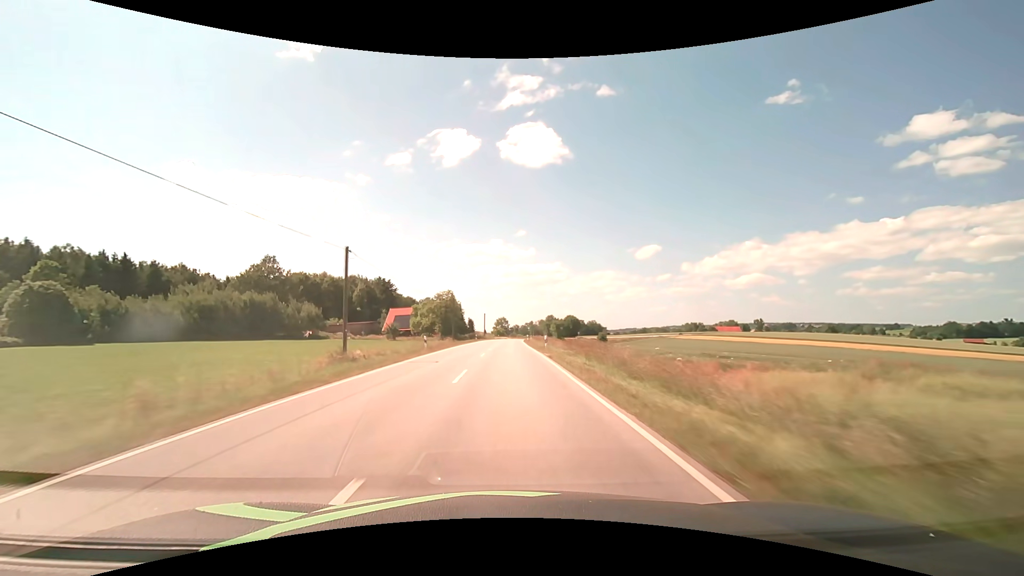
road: secondary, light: Day
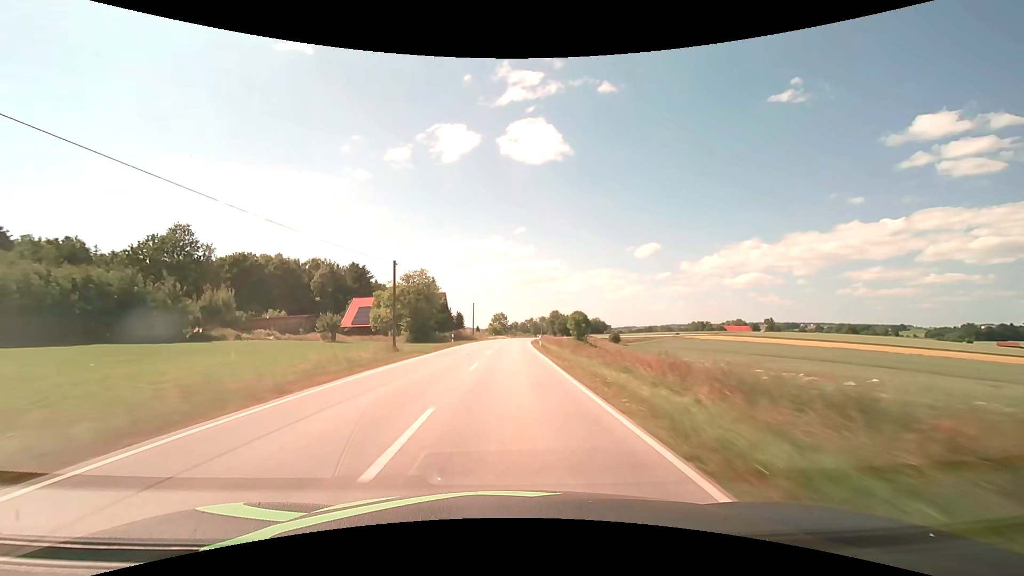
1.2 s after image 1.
(0.0, +31.8) m; 0°
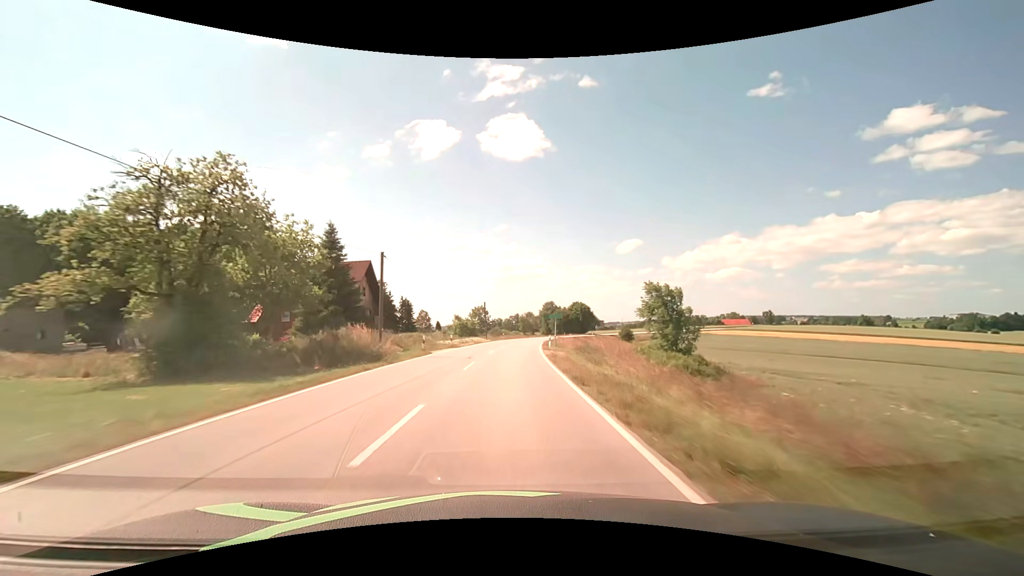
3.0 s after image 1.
(+0.7, +47.7) m; +2°
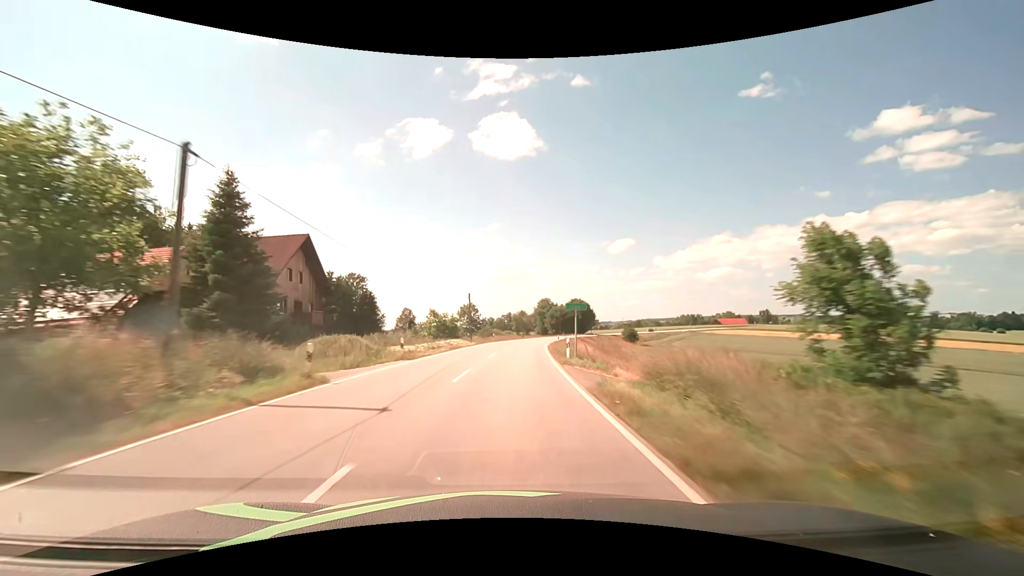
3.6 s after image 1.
(+0.1, +15.9) m; +1°
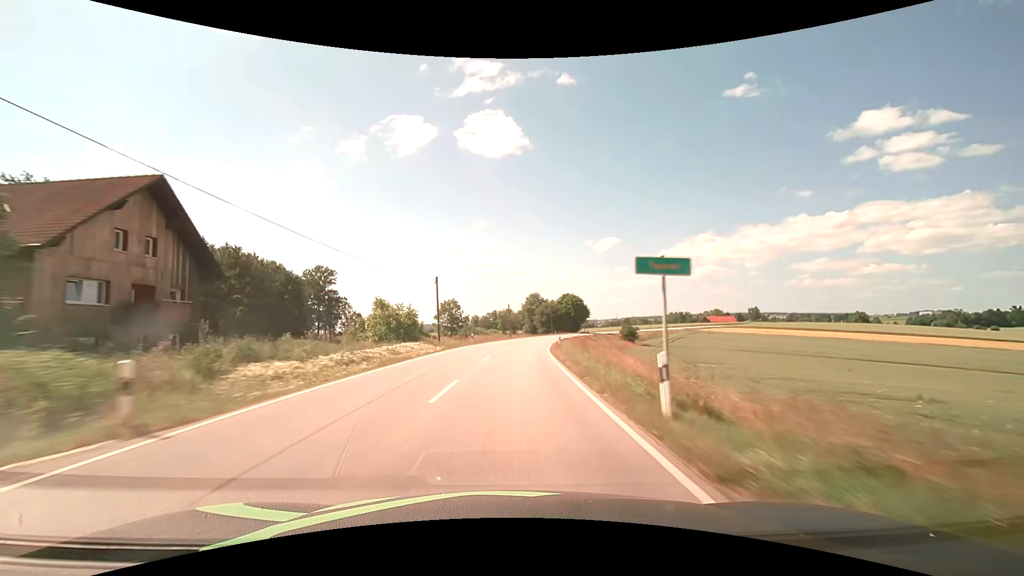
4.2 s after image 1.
(+0.2, +15.9) m; +2°
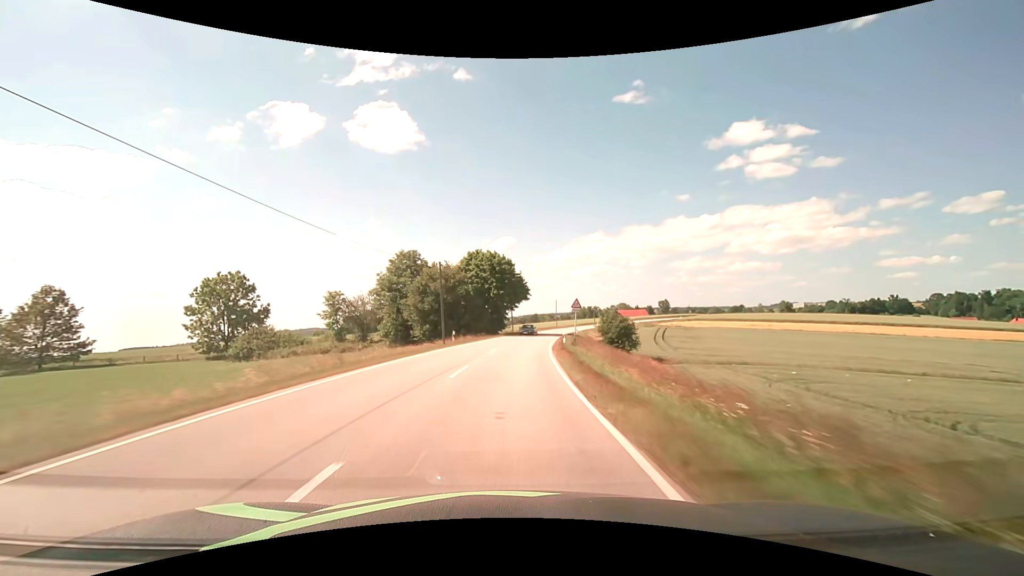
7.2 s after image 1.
(+7.4, +79.0) m; +11°
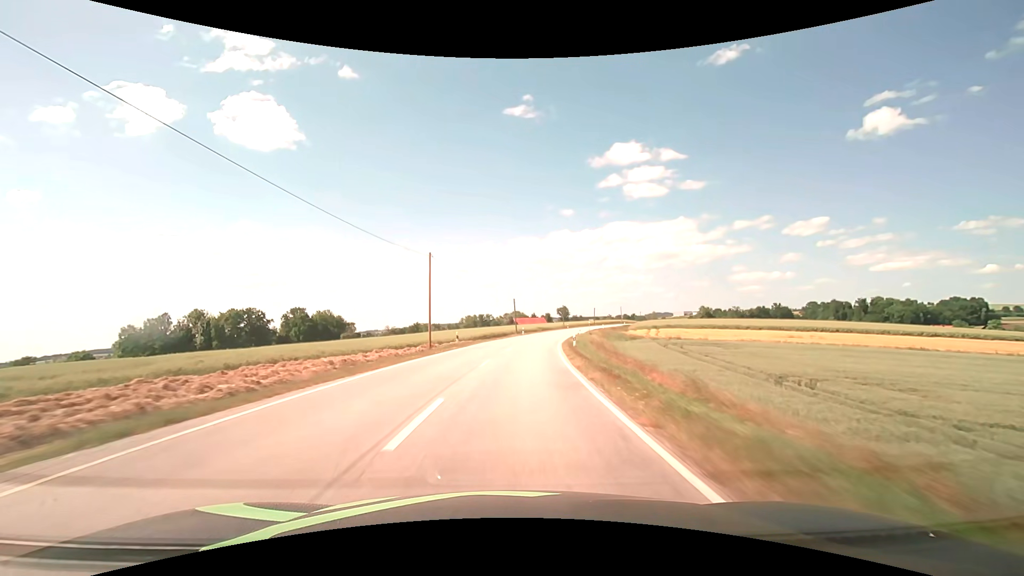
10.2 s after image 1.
(+8.9, +78.5) m; +13°
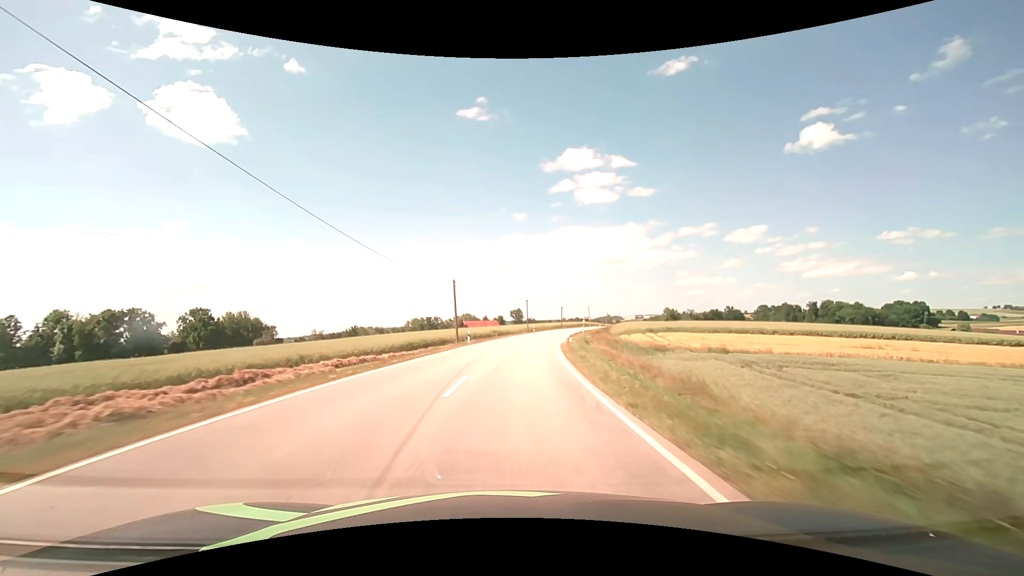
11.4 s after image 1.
(+1.5, +31.5) m; +6°
(0, +10) (+1, +20) (+1, +30) (+2, +40) (+4, +50) (+5, +60) (+7, +70) (+9, +79) (+12, +89) (+14, +99) m
